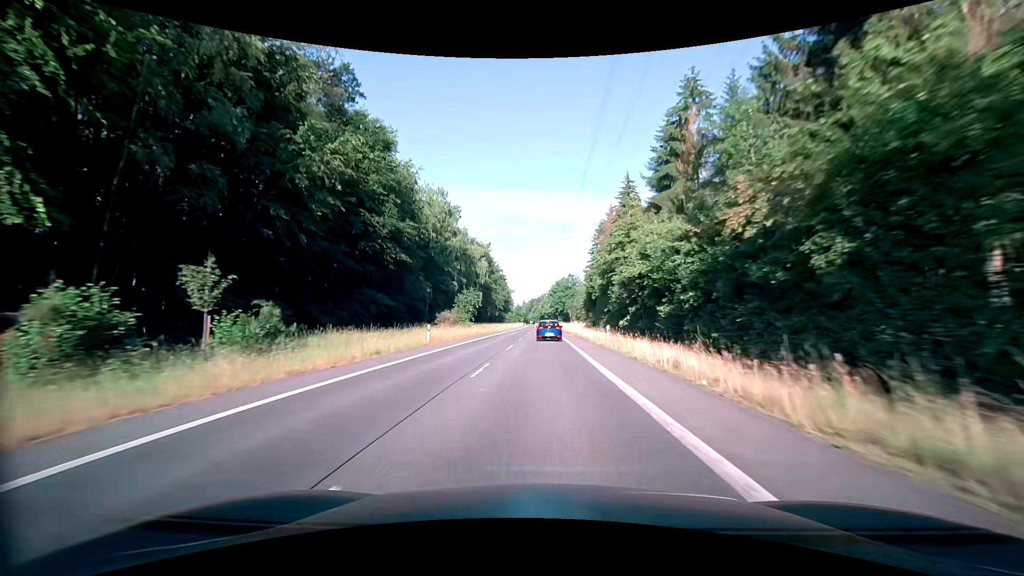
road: secondary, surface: asphalt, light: Day
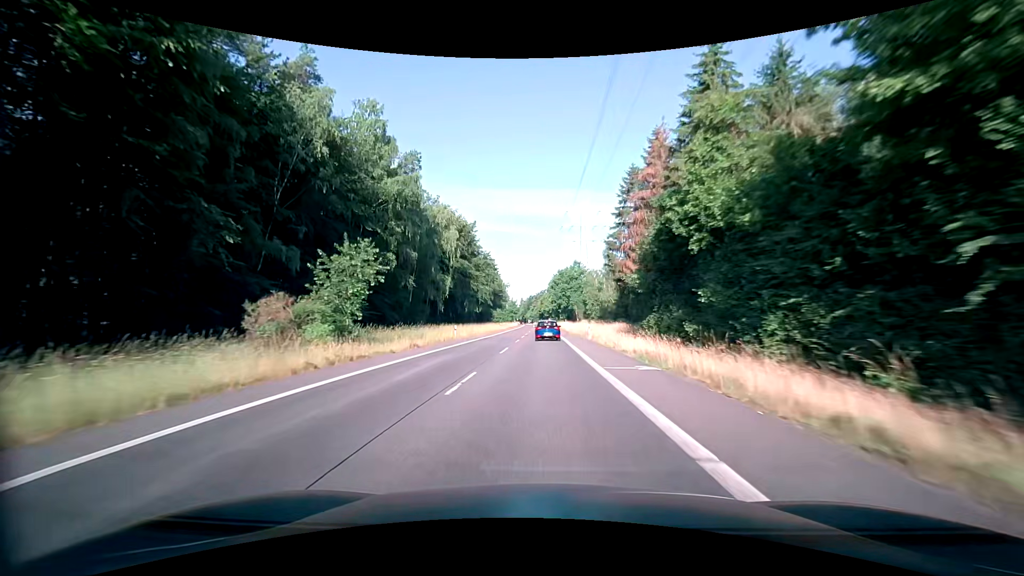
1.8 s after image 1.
(-0.1, +39.0) m; 0°
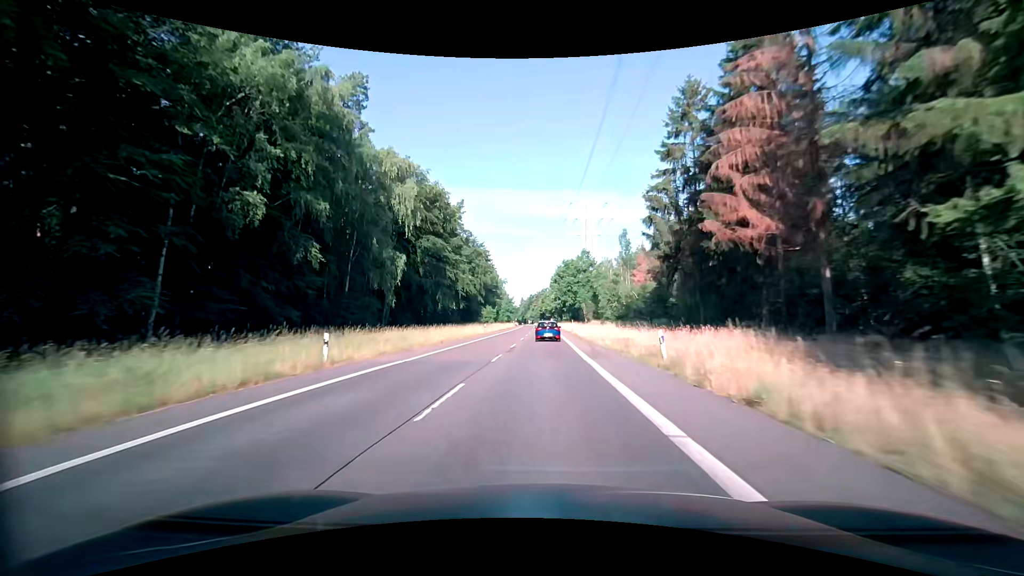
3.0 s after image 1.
(-0.1, +26.4) m; 0°
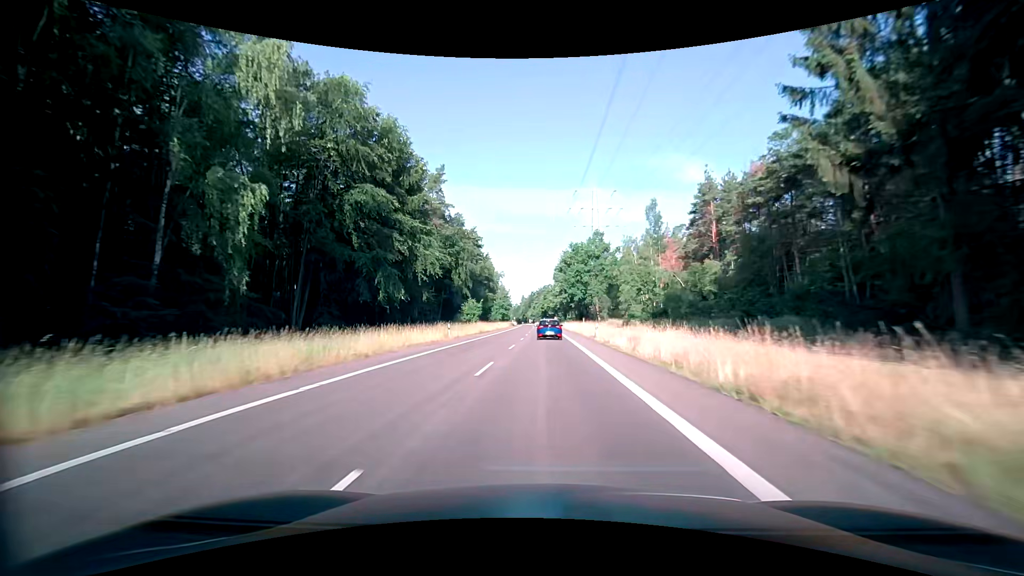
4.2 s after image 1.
(-0.1, +26.7) m; 0°
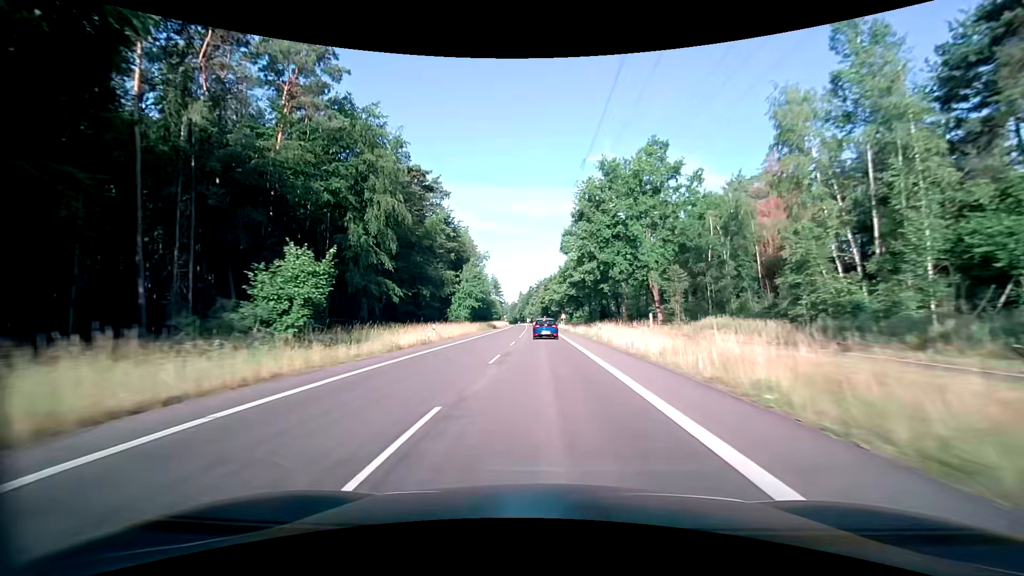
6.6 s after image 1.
(0.0, +53.9) m; 0°
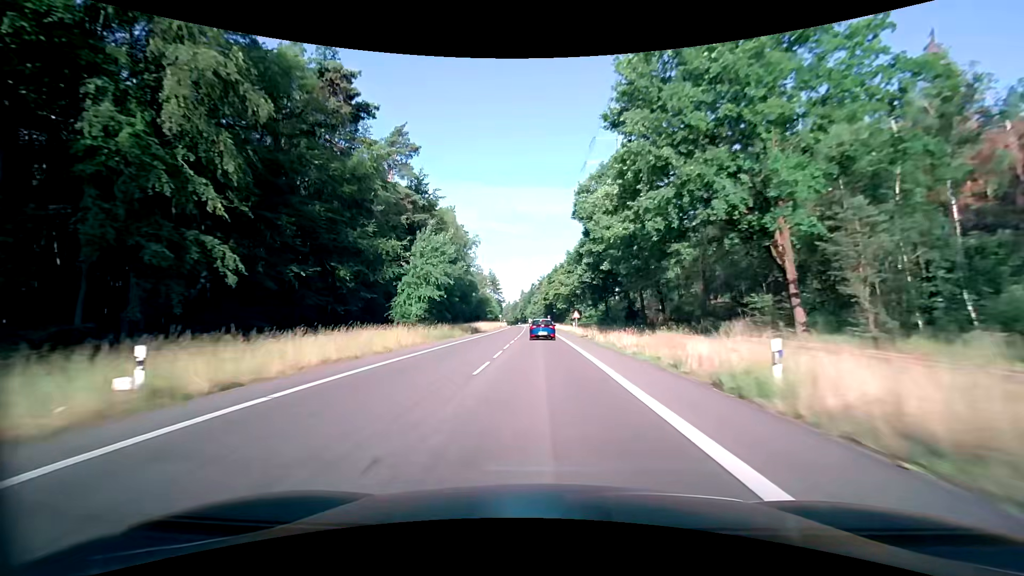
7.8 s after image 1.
(-0.1, +26.7) m; 0°
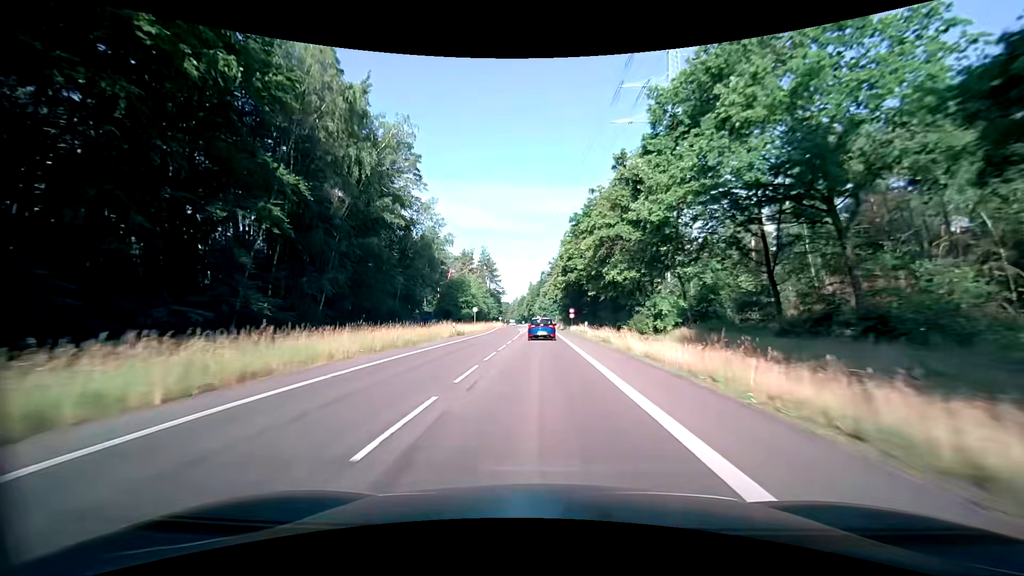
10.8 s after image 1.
(-0.7, +64.3) m; -1°
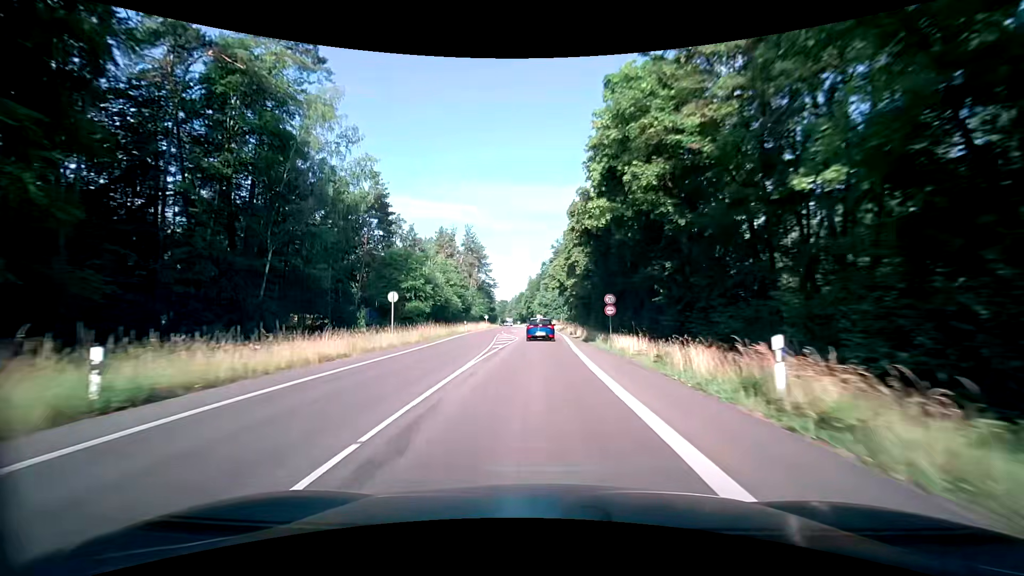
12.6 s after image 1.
(-0.2, +35.9) m; 0°
(0, +10) (0, +20) (0, +30) (0, +40) (0, +50) (0, +60) (0, +70) (-1, +80) (-1, +90) (-2, +100) m
